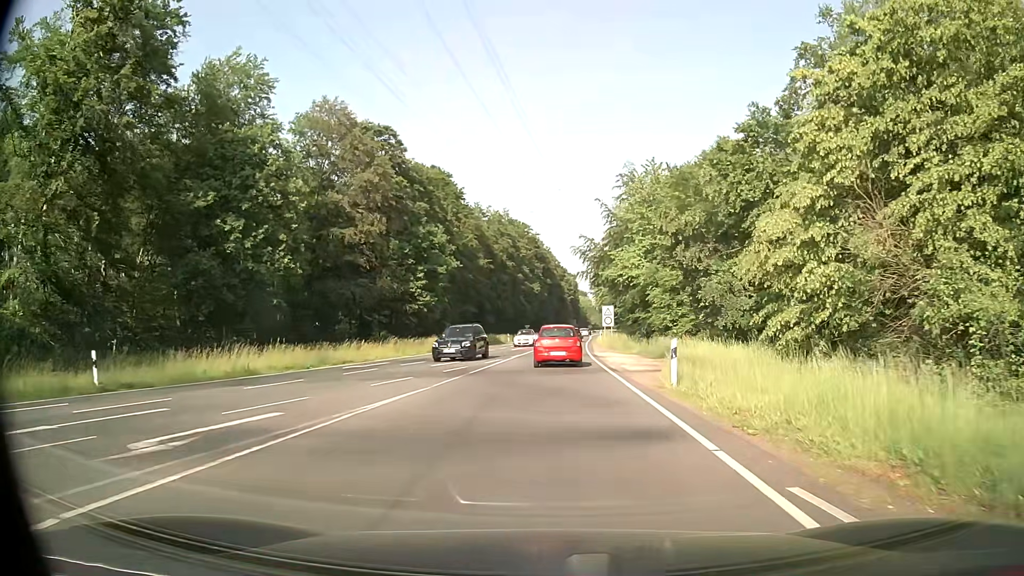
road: secondary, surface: asphalt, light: Day
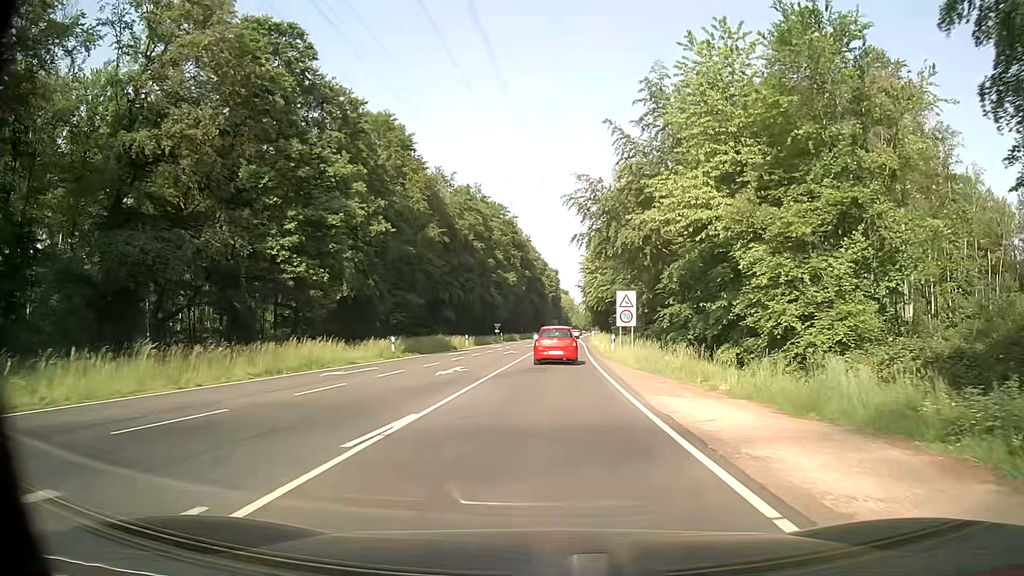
(+0.5, +26.6) m; +2°
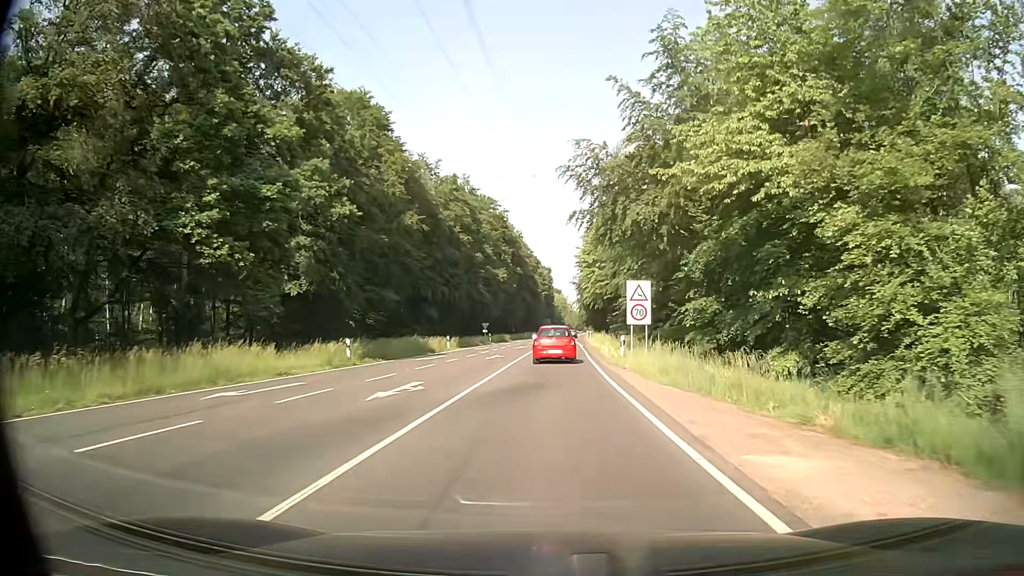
(+0.1, +7.5) m; 0°
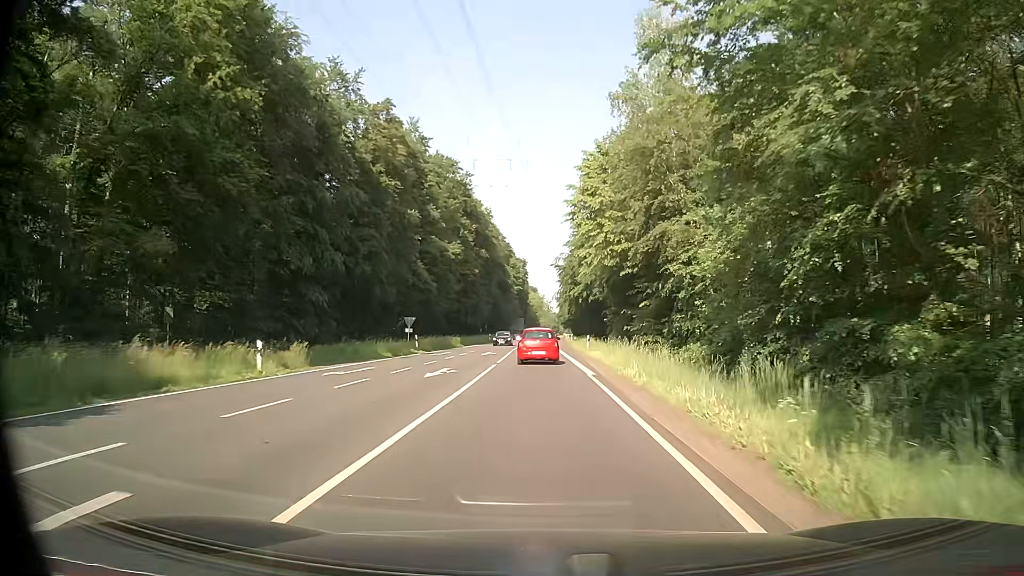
(+0.9, +32.7) m; +2°
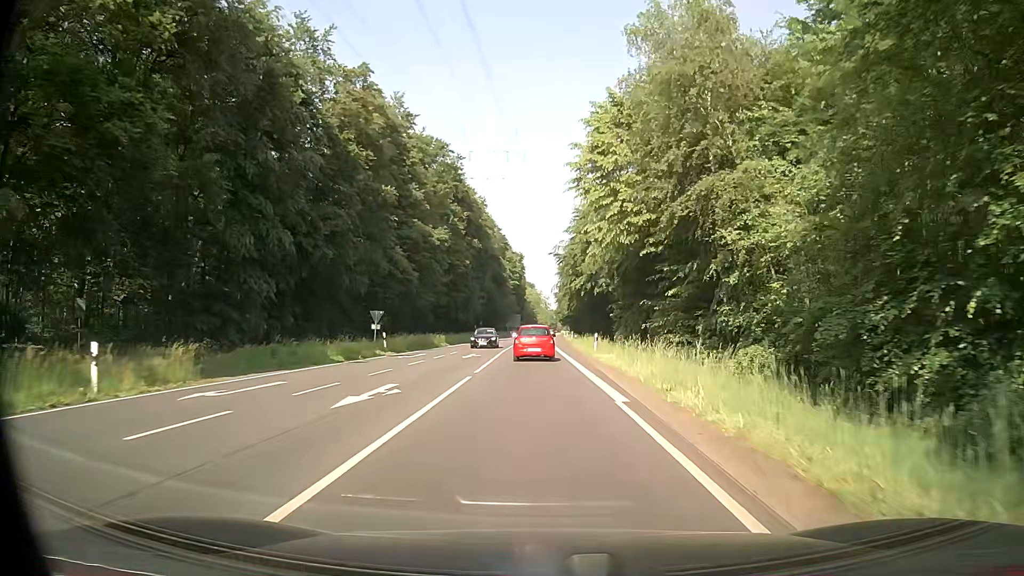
(+0.1, +8.8) m; +1°
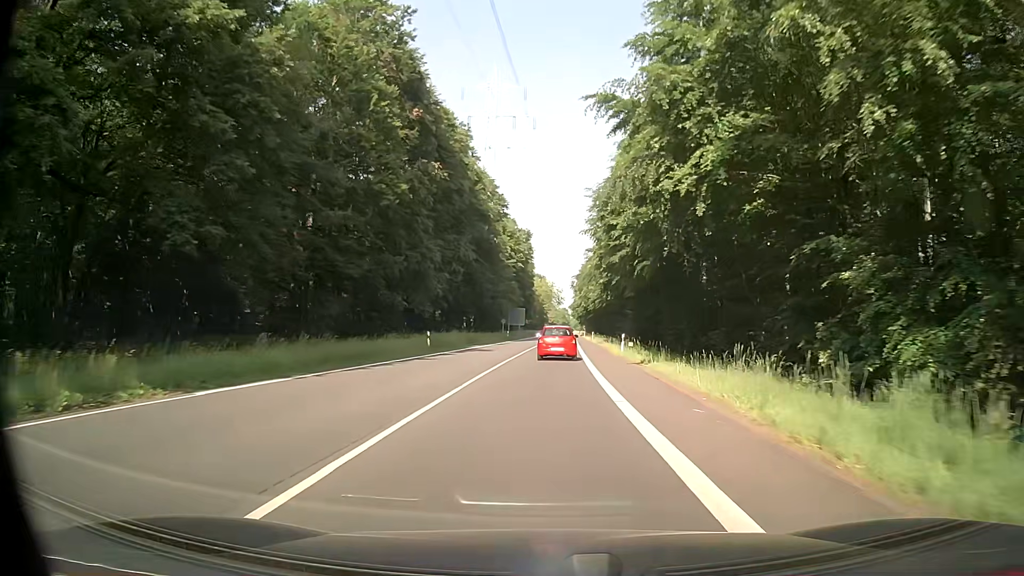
(-0.4, +47.0) m; -1°
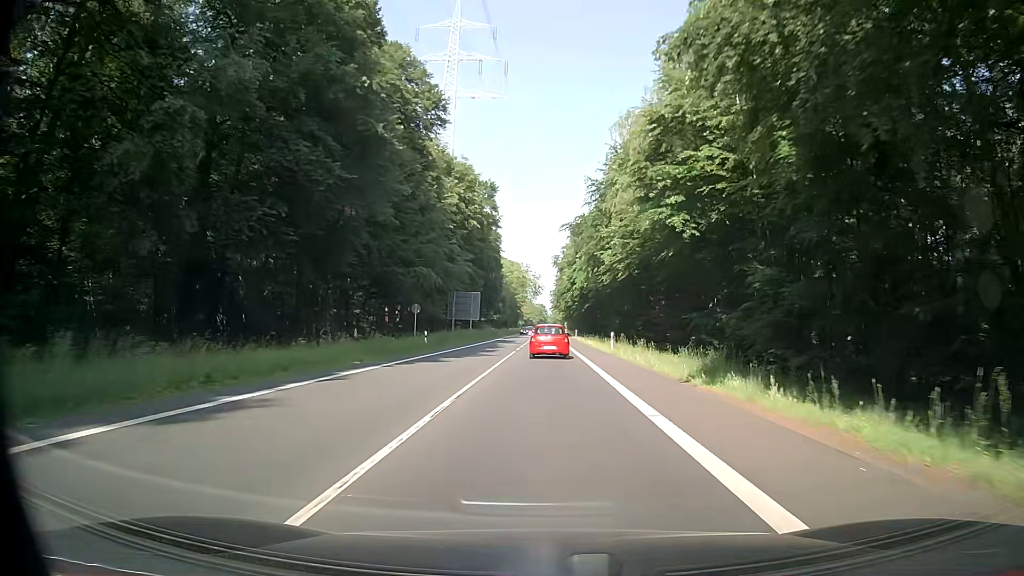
(+0.9, +50.3) m; +2°
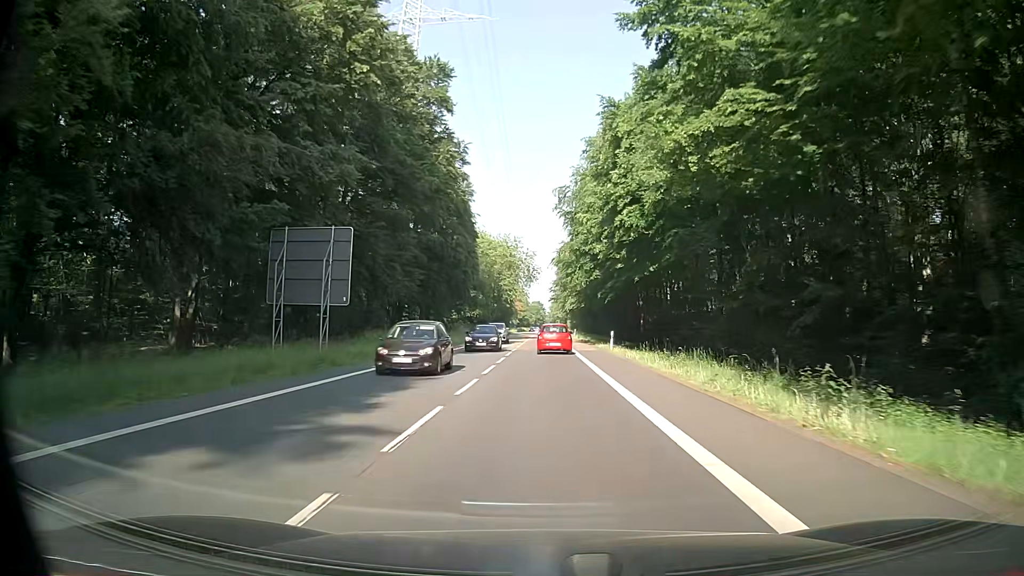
(+0.2, +50.5) m; 0°
(0, +10) (0, +20) (0, +30) (0, +40) (0, +50) (0, +60) (0, +70) (0, +80) (0, +90) (0, +100) m
